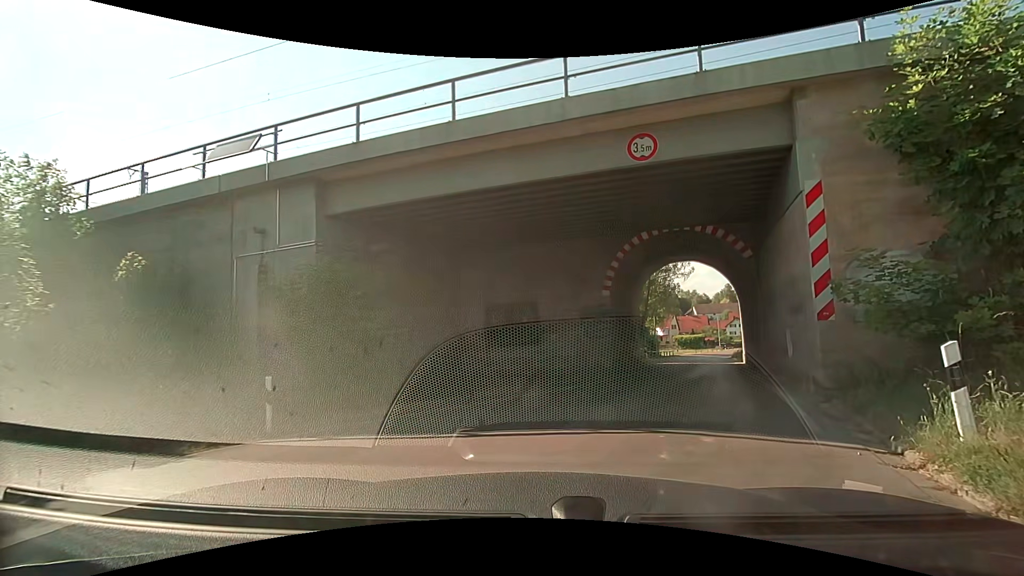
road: residential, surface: asphalt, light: Day
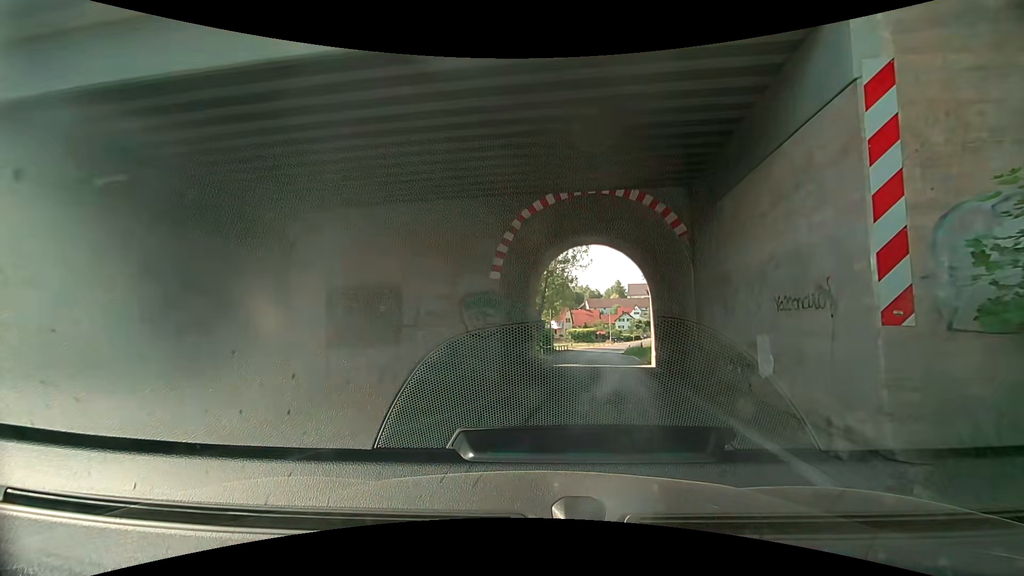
(+0.5, +5.0) m; +10°
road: secondary
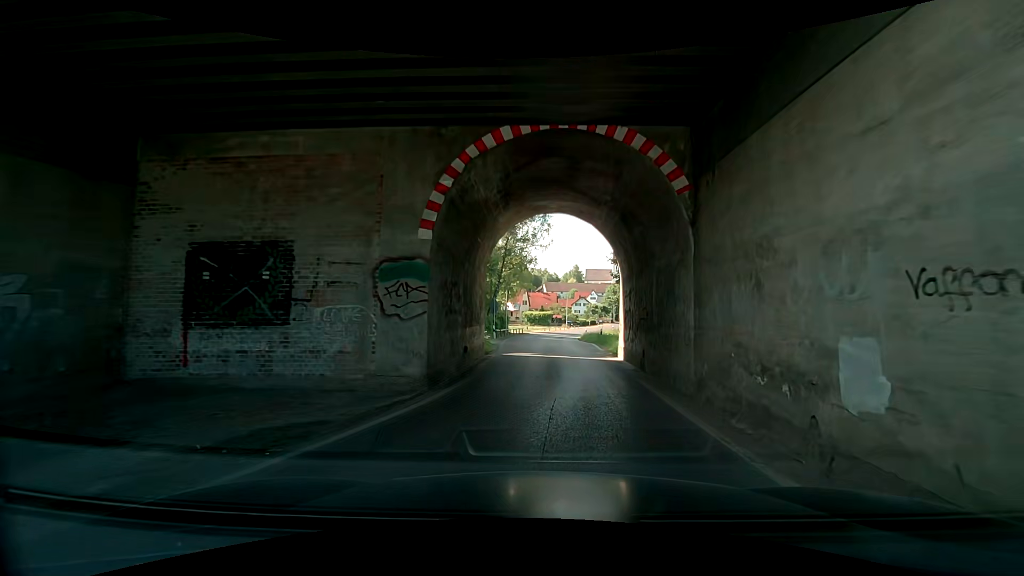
(+0.2, +3.4) m; +6°
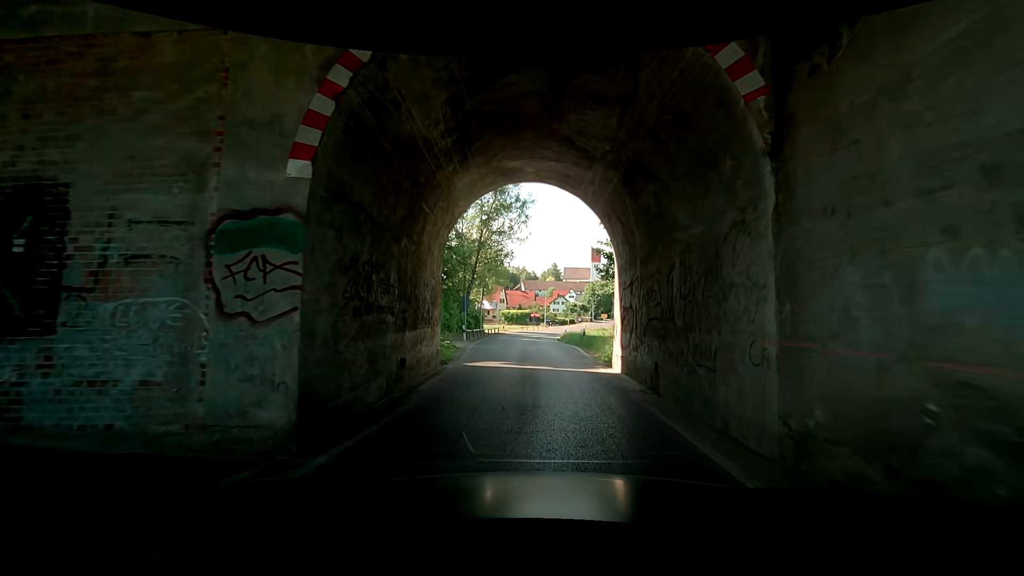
(+0.1, +3.9) m; +2°
